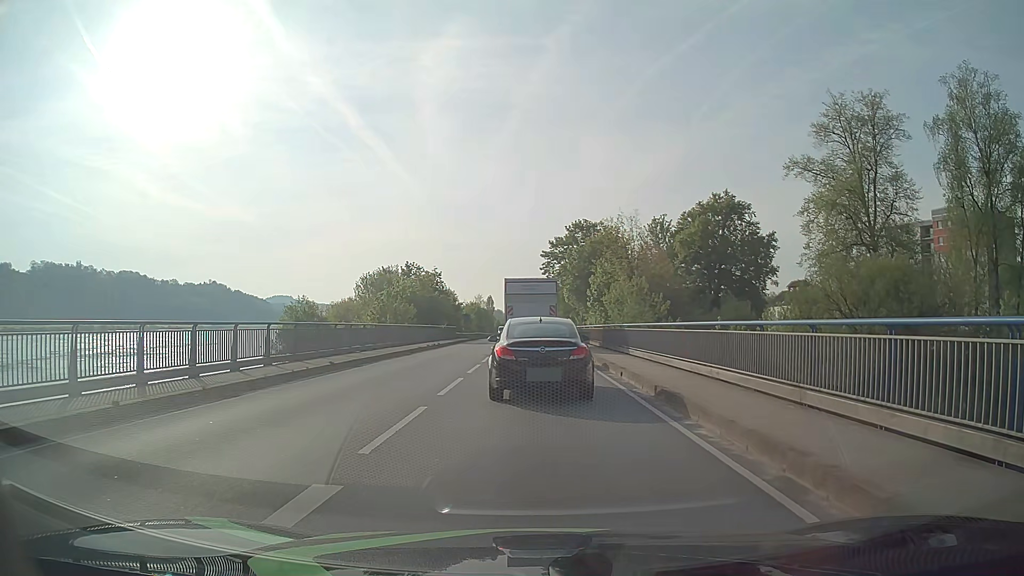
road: primary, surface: asphalt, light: Day
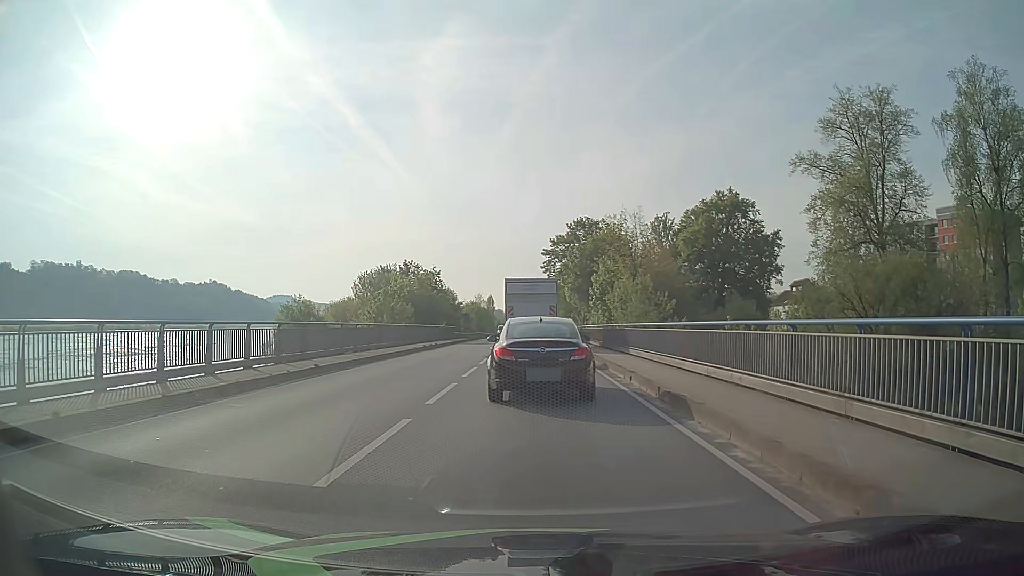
(0.0, +1.5) m; 0°
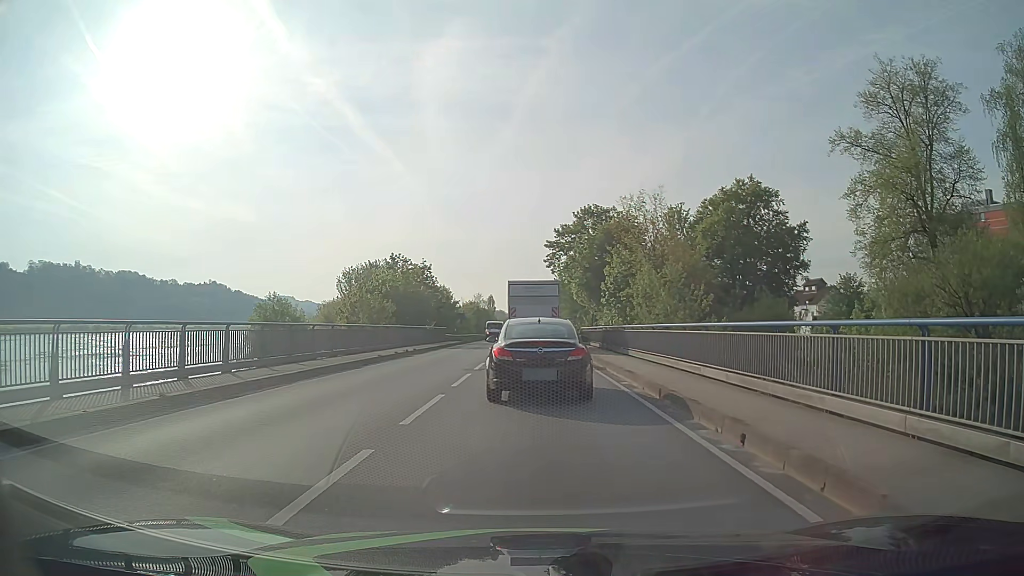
(0.0, +8.5) m; -1°
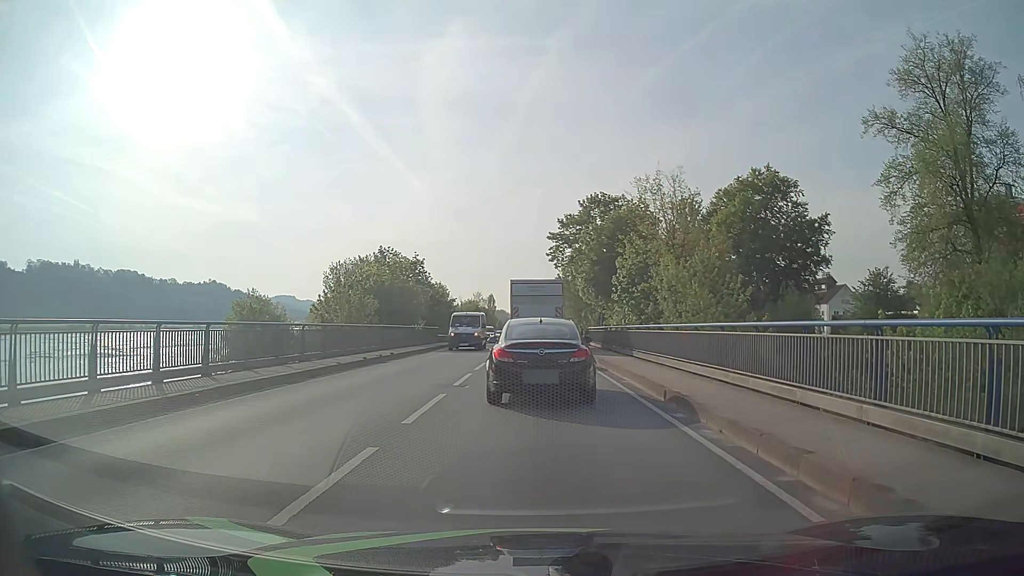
(+0.1, +5.8) m; +1°
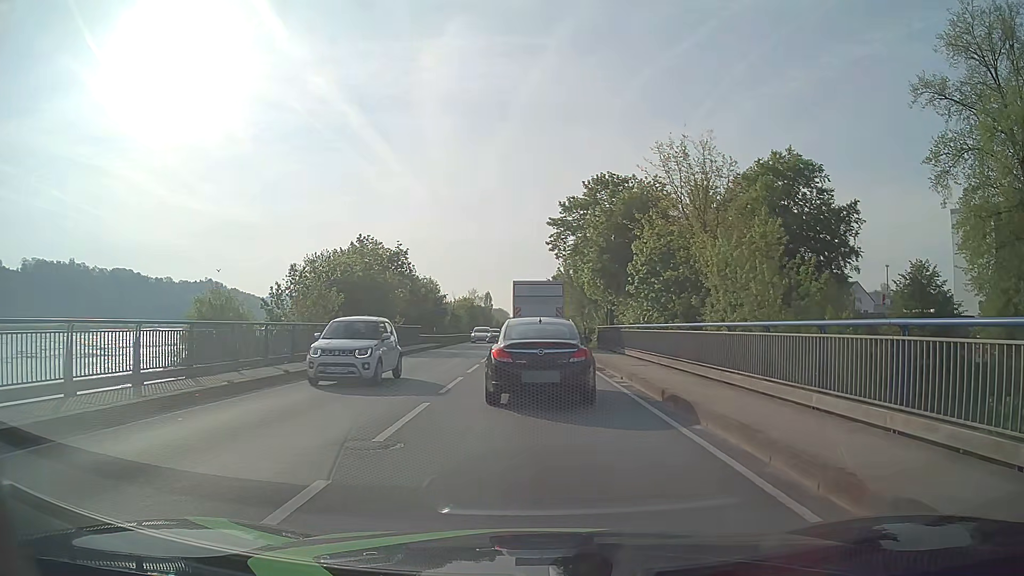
(-0.1, +7.6) m; -1°
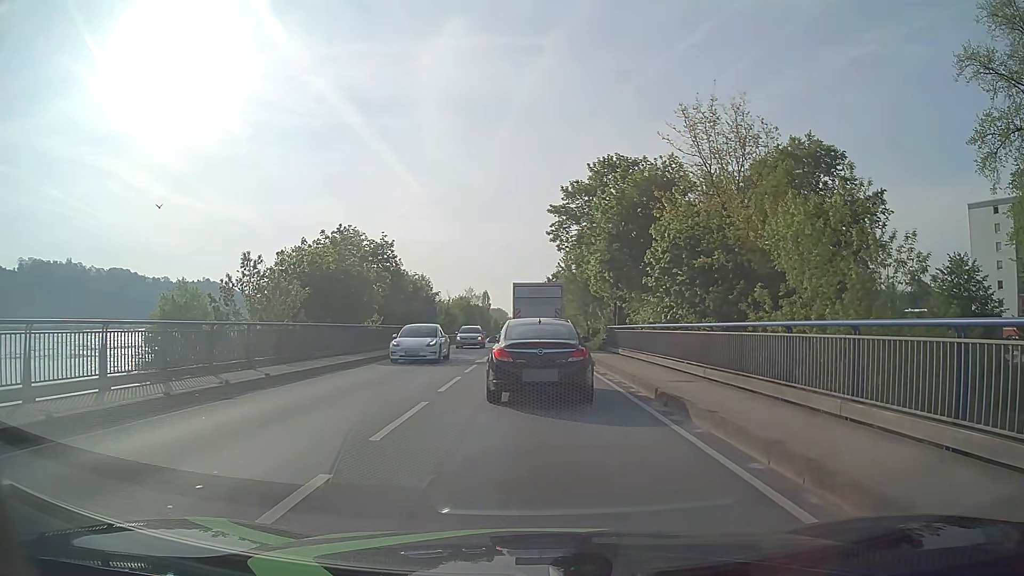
(0.0, +5.8) m; +1°
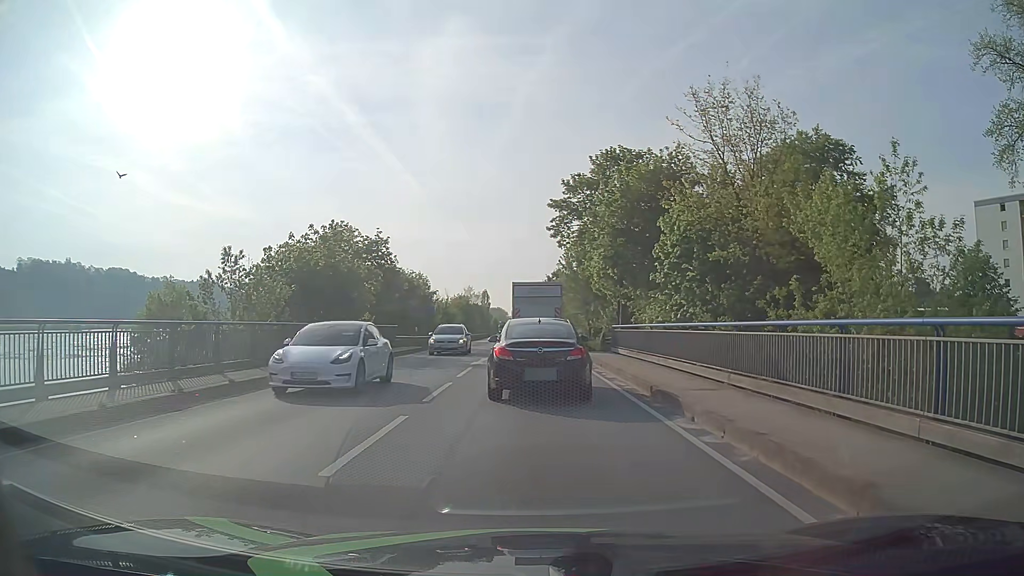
(0.0, +2.0) m; -1°
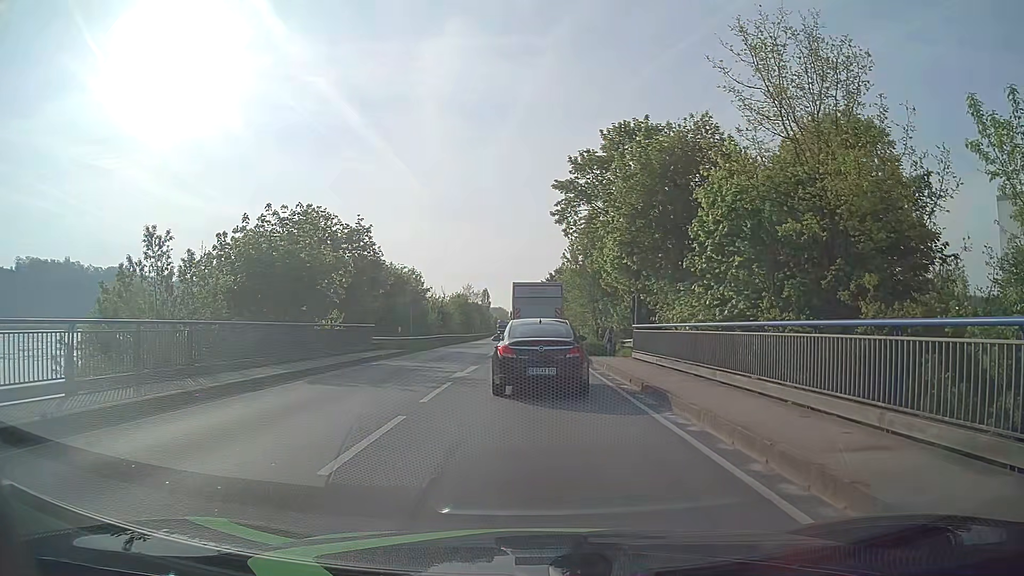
(-0.1, +6.1) m; -1°
